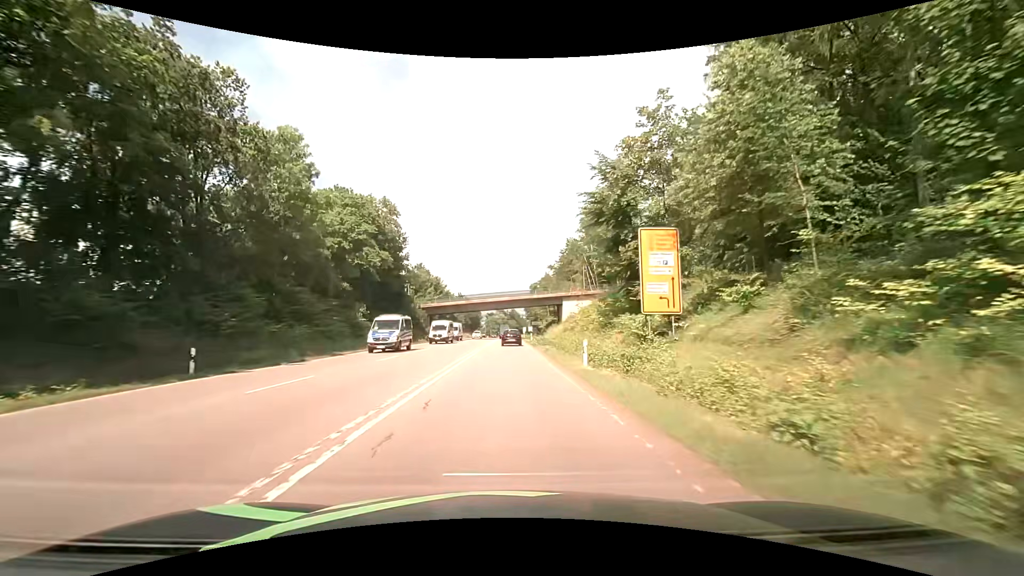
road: secondary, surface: asphalt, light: Day
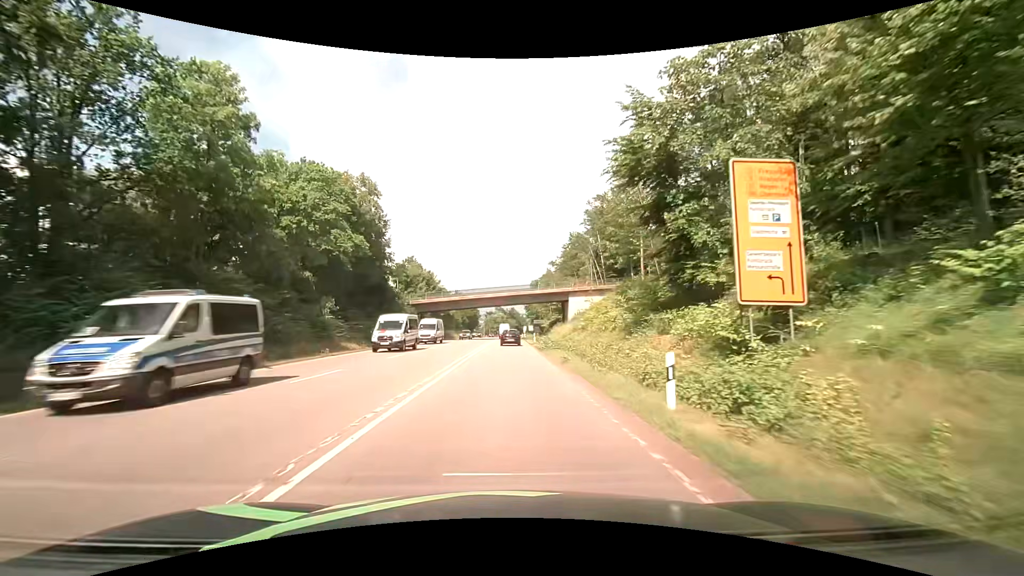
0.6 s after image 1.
(0.0, +9.2) m; 0°
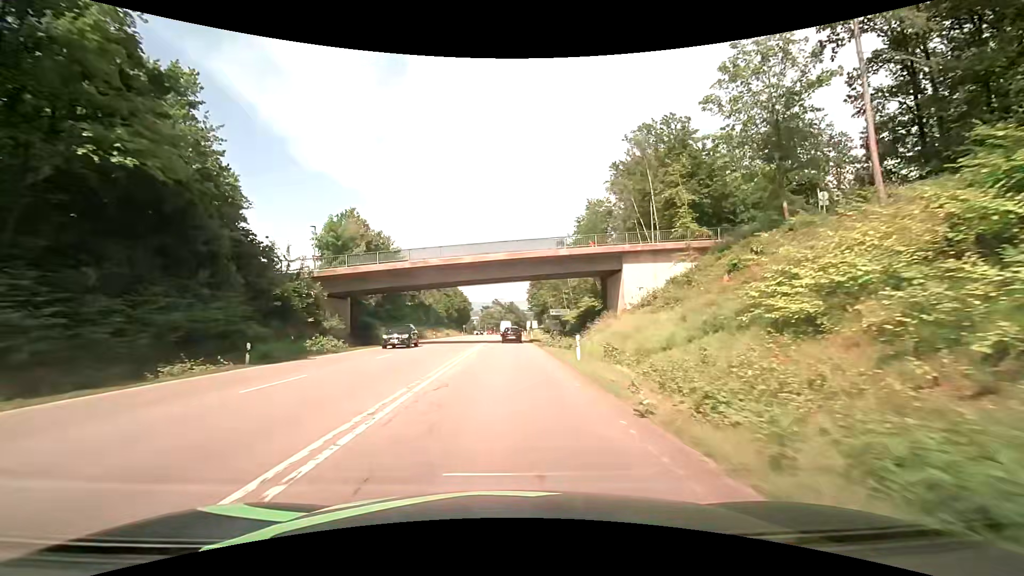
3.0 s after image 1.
(+0.1, +36.8) m; 0°
(0, +10) (0, +20) (0, +30) (0, +40) (0, +50) (0, +60) (0, +70) (0, +80) (0, +90) (+1, +100) m
